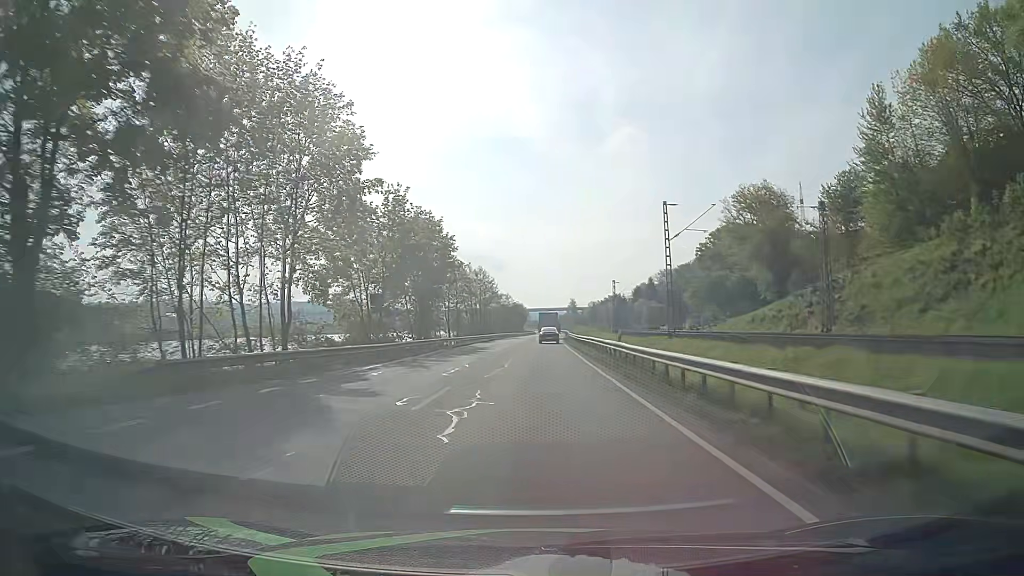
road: primary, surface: asphalt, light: Day
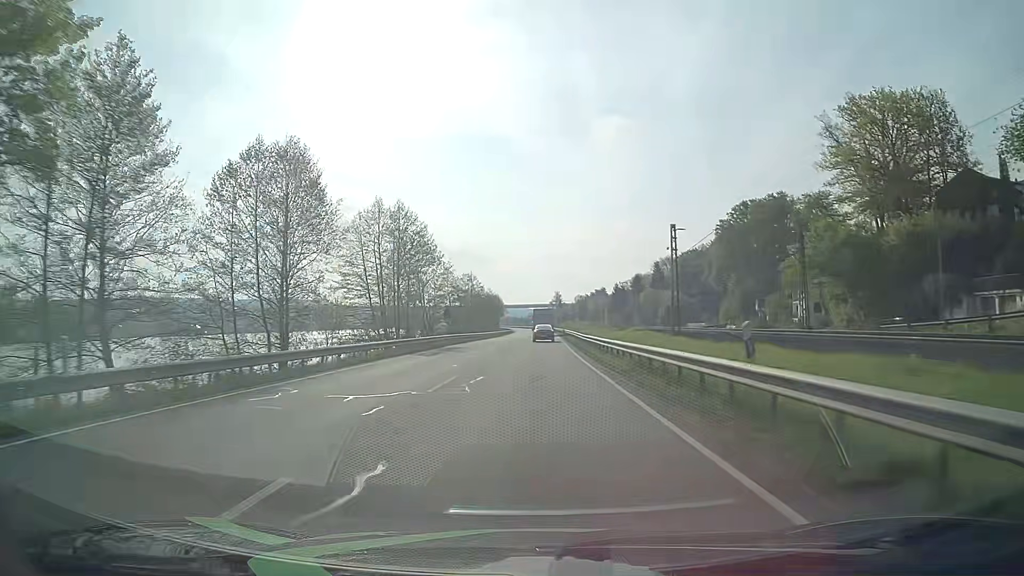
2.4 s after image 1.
(+0.5, +57.1) m; +1°
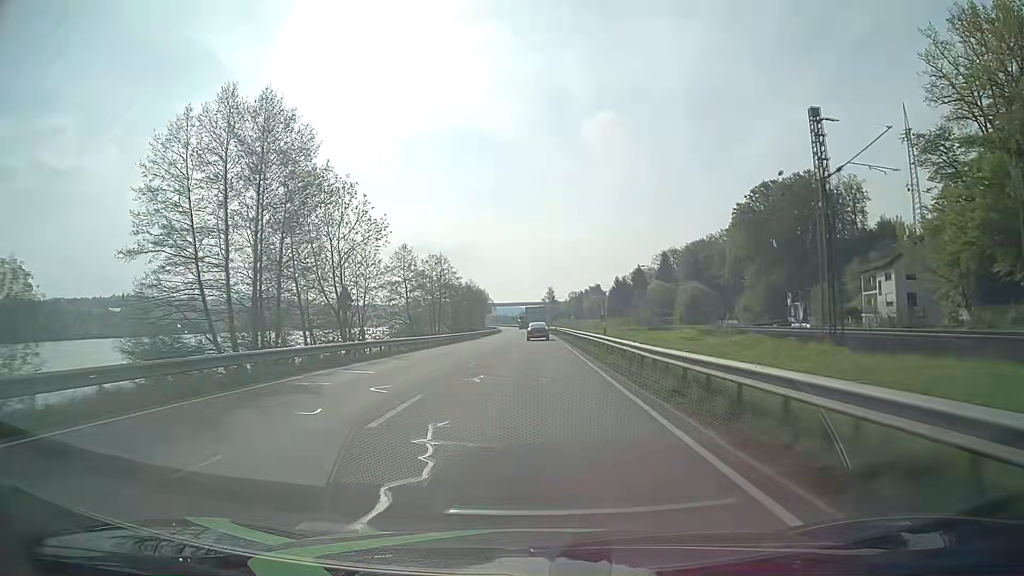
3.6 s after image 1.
(+0.2, +28.7) m; +1°
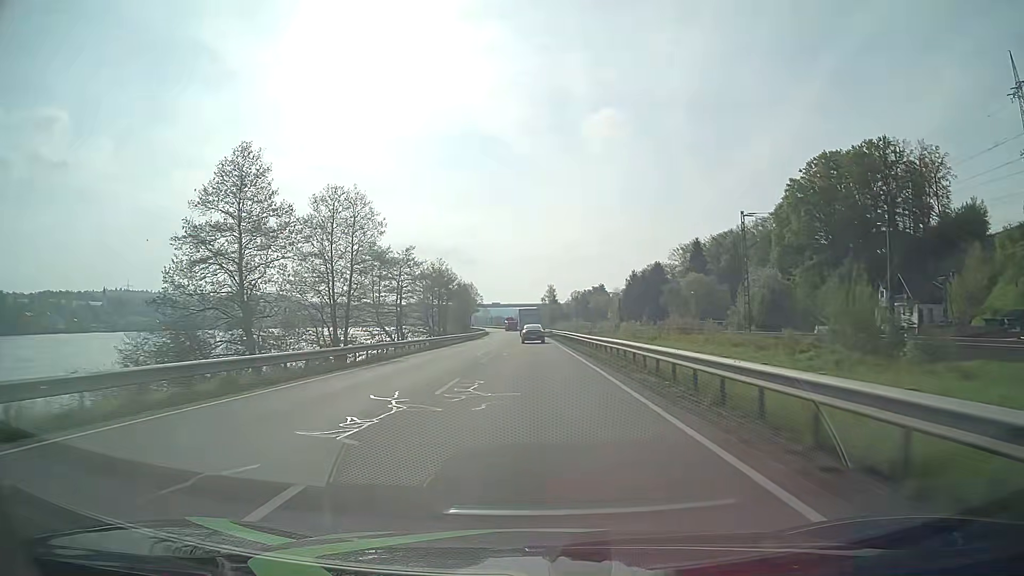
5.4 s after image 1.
(-0.1, +43.0) m; 0°
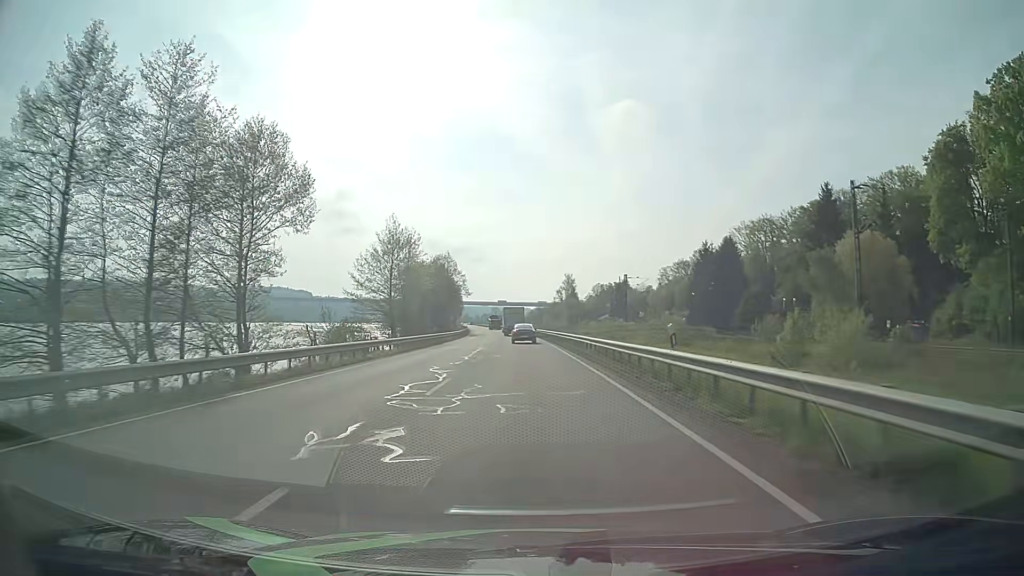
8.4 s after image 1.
(-0.4, +72.0) m; -1°
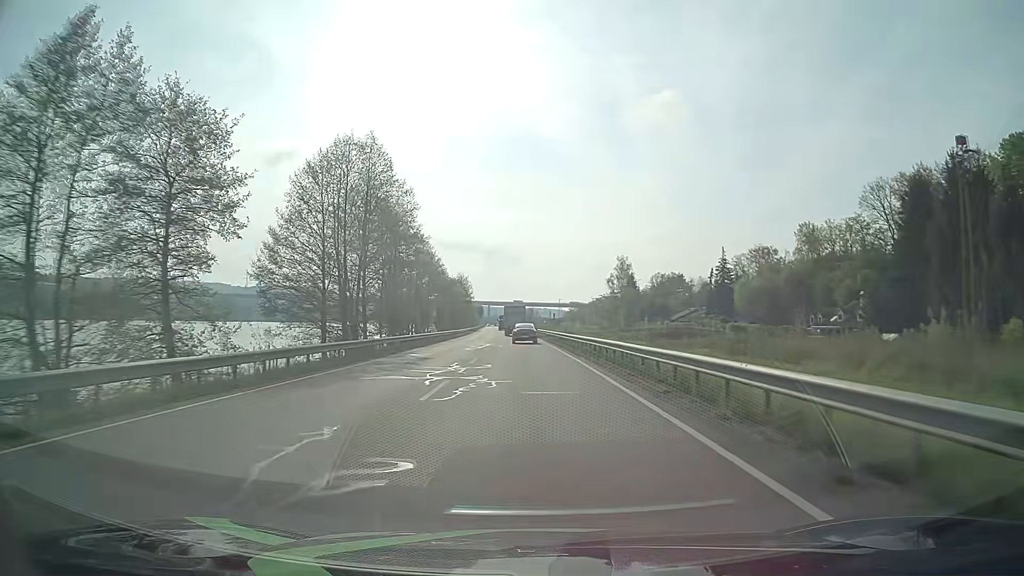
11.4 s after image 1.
(-1.7, +72.9) m; -3°
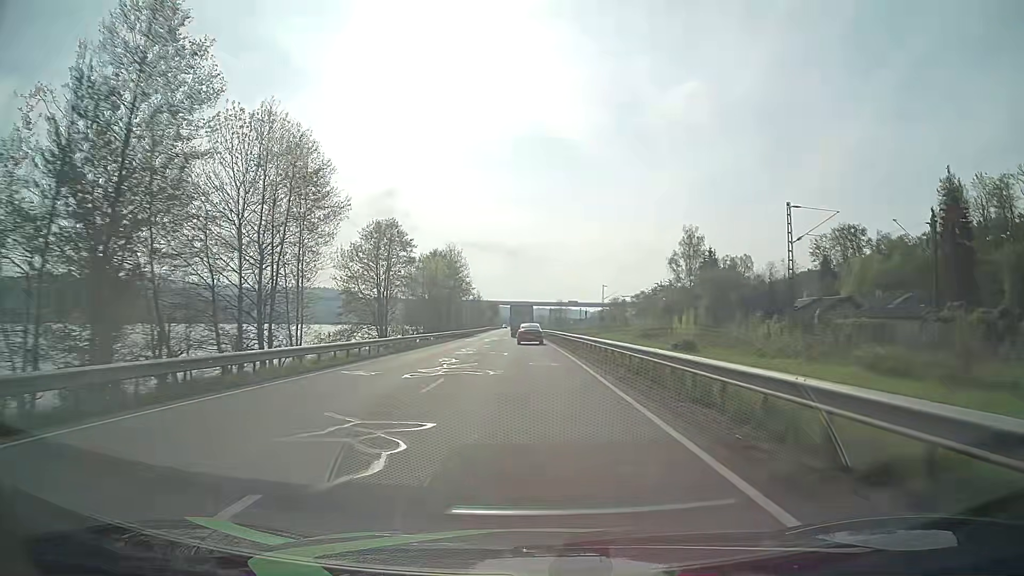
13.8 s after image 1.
(-1.1, +58.8) m; -2°
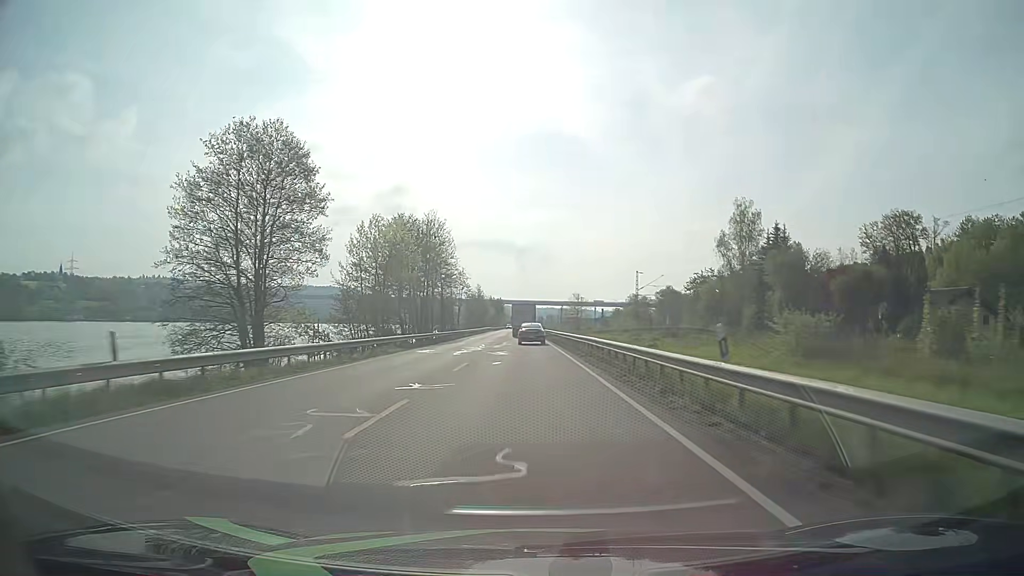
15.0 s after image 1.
(-0.2, +29.1) m; -1°
(0, +10) (0, +20) (0, +30) (0, +40) (0, +50) (-1, +60) (-1, +70) (-1, +80) (-1, +90) (-2, +100) m
